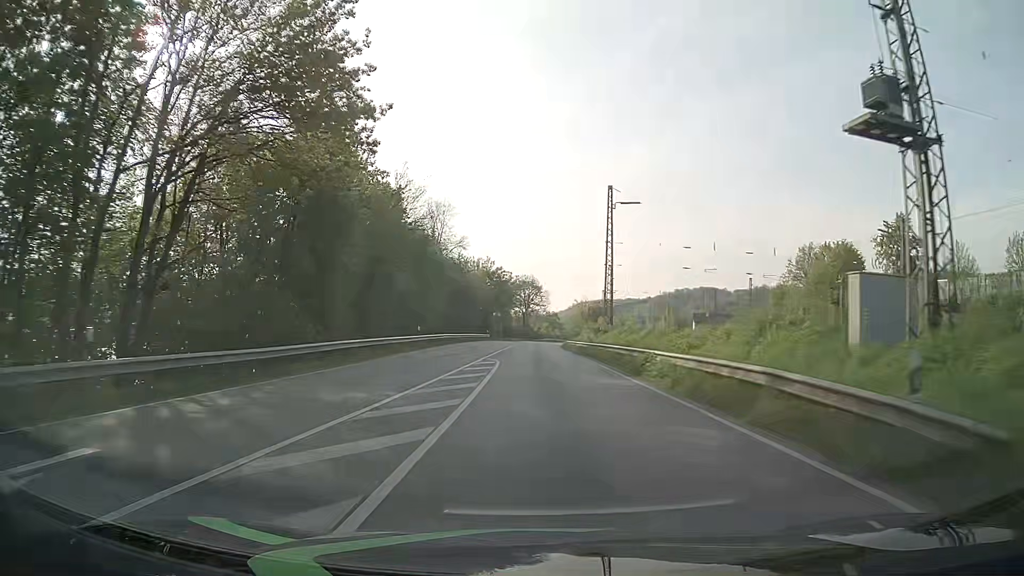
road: primary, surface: asphalt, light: Day
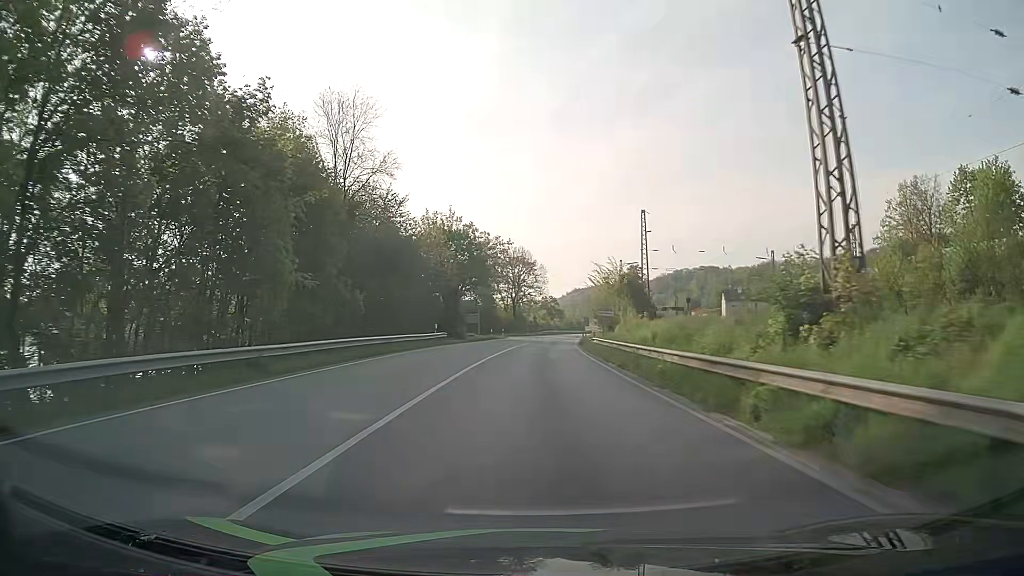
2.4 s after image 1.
(+0.2, +43.2) m; +1°
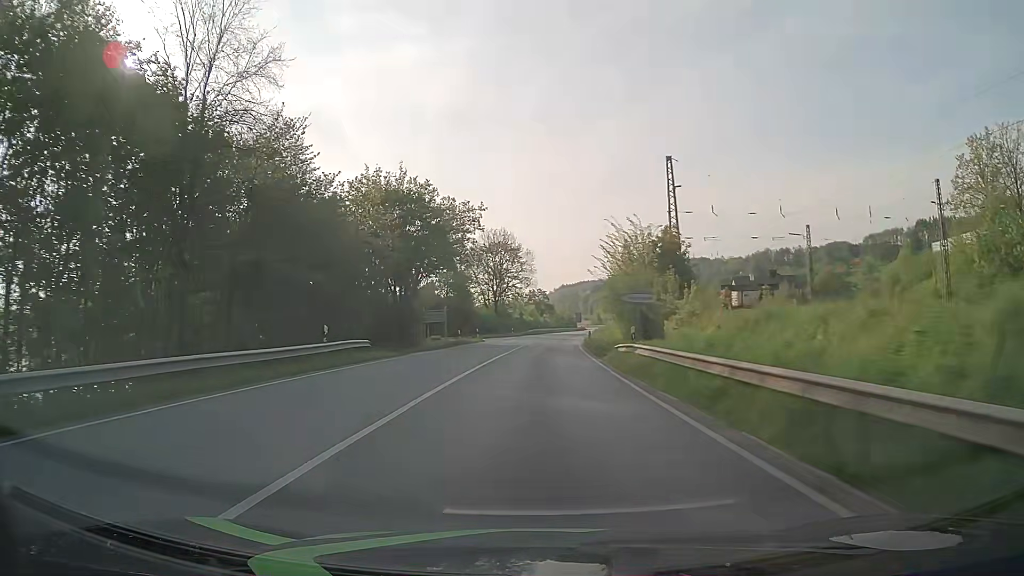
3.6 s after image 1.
(+0.2, +21.5) m; +1°
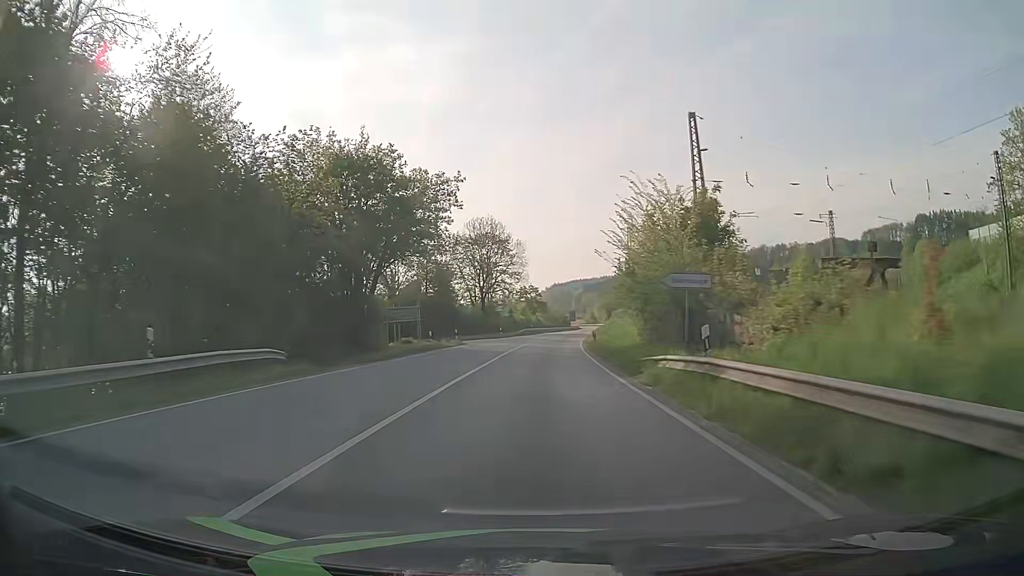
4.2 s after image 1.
(+0.1, +10.7) m; +1°
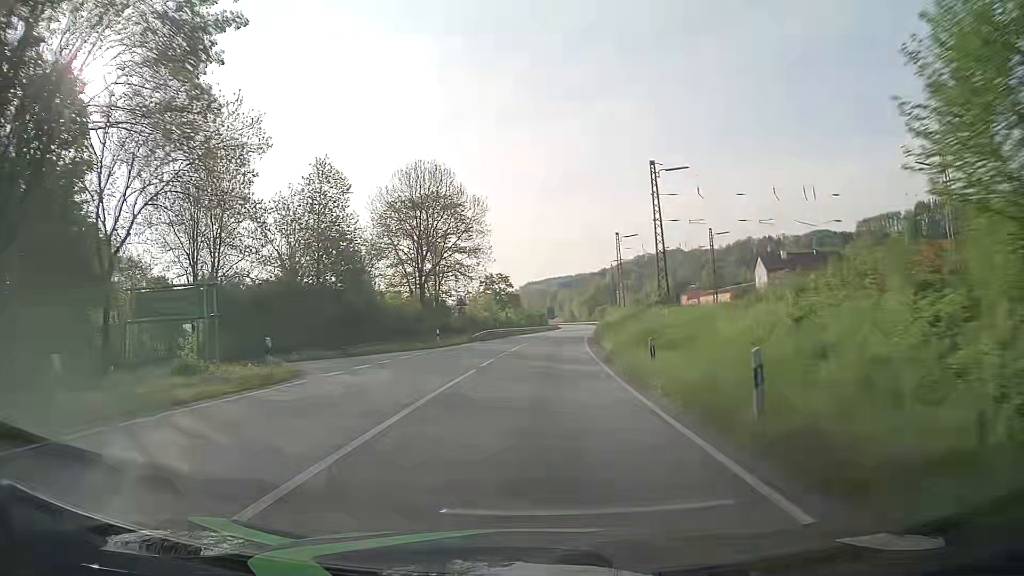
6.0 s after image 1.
(+0.6, +32.0) m; +2°
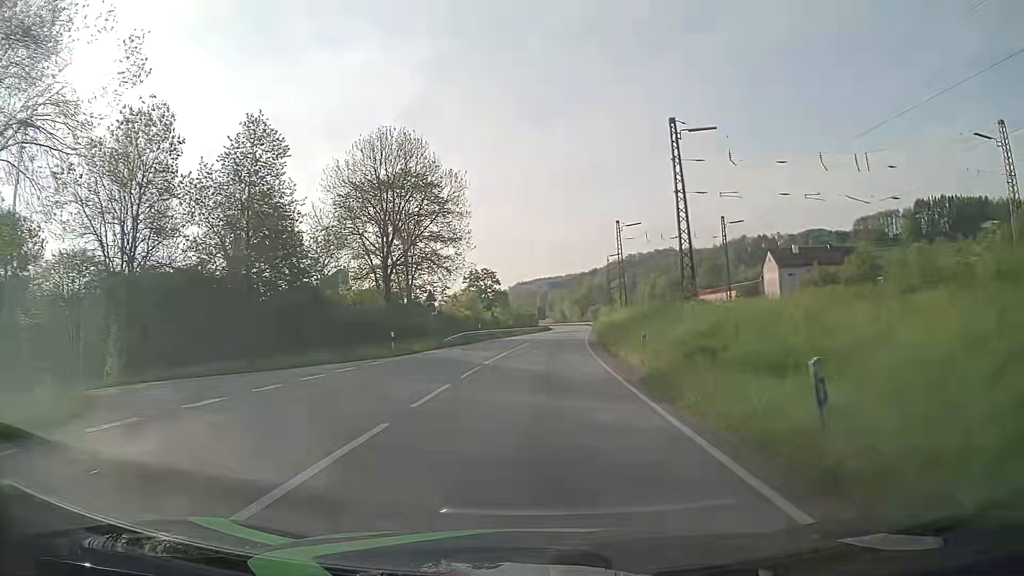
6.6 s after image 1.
(0.0, +10.7) m; +1°
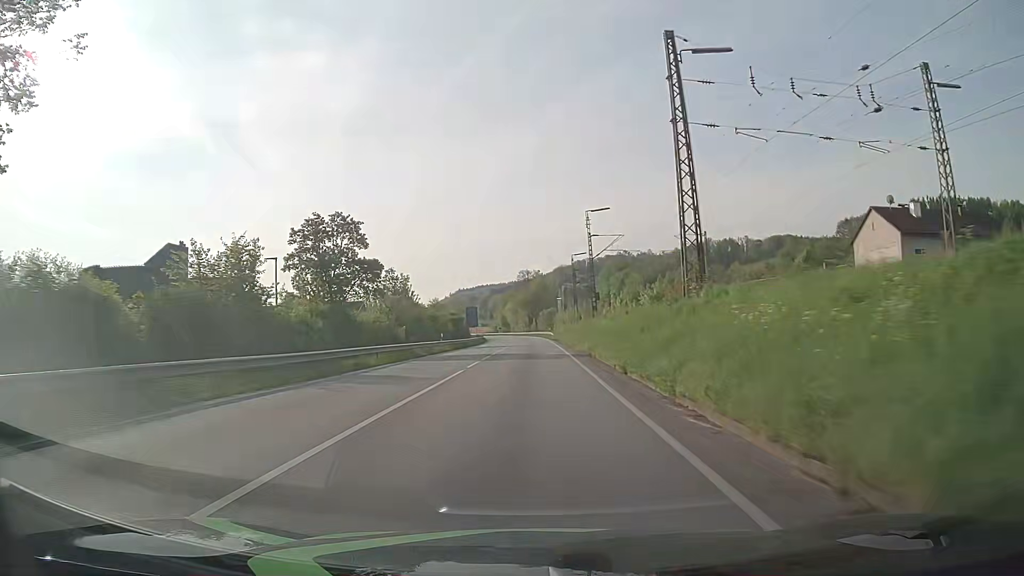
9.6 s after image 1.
(+2.2, +53.9) m; +4°
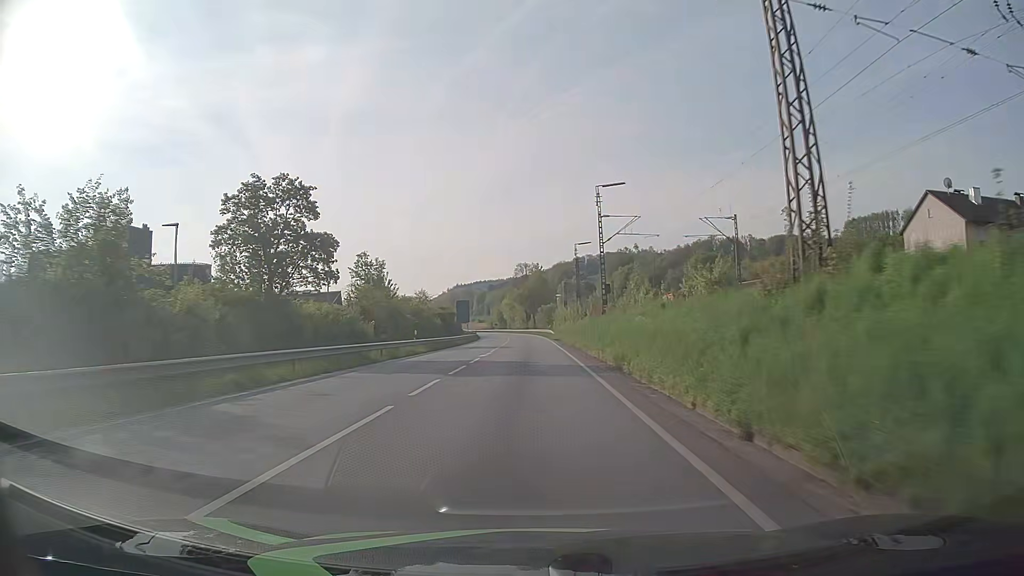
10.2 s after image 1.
(0.0, +10.8) m; 0°
(0, +10) (0, +20) (0, +30) (0, +40) (0, +50) (0, +60) (-1, +70) (-1, +80) (-1, +90) (-2, +100) m
